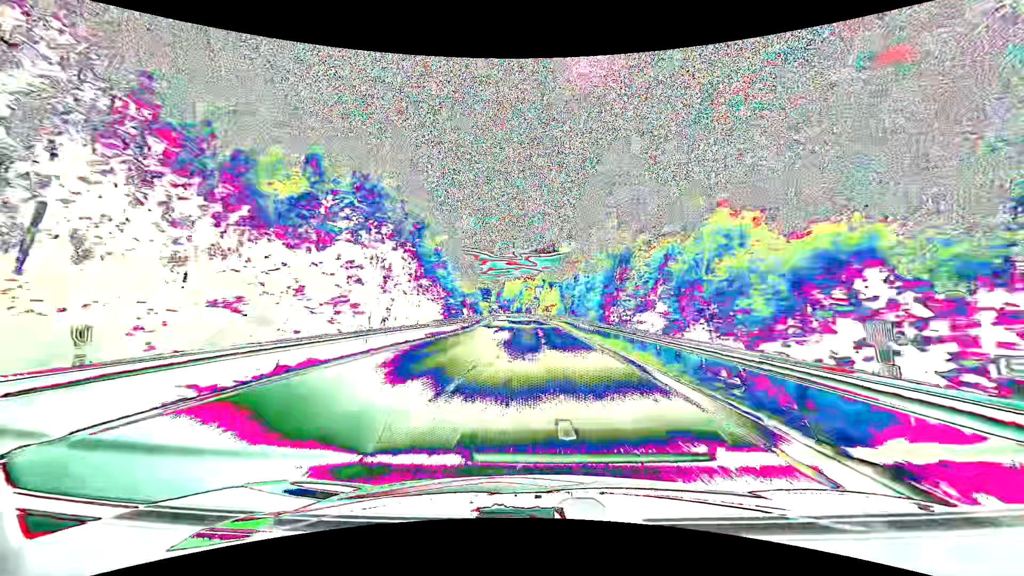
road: primary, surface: asphalt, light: Day
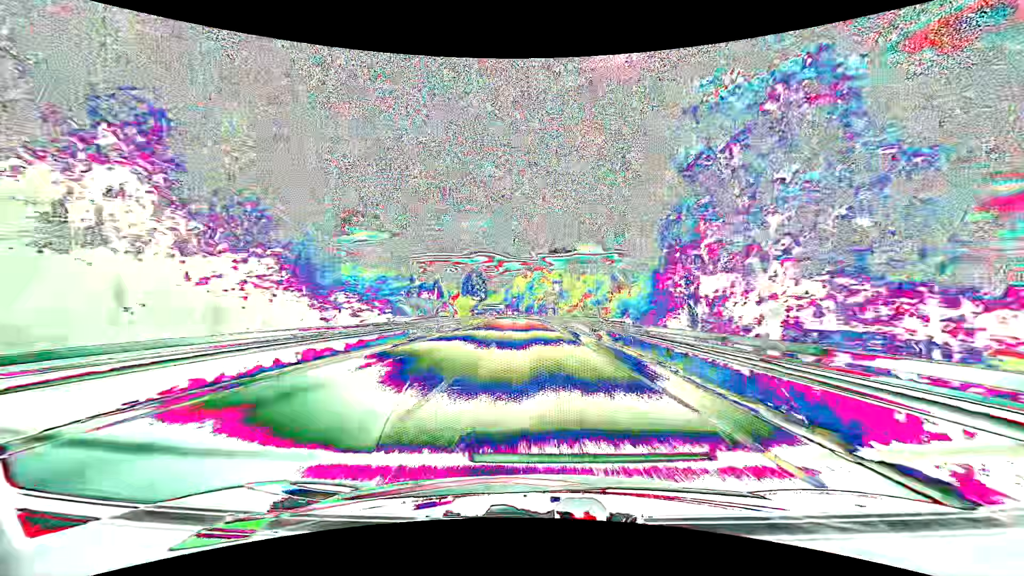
(-0.9, +62.0) m; -2°
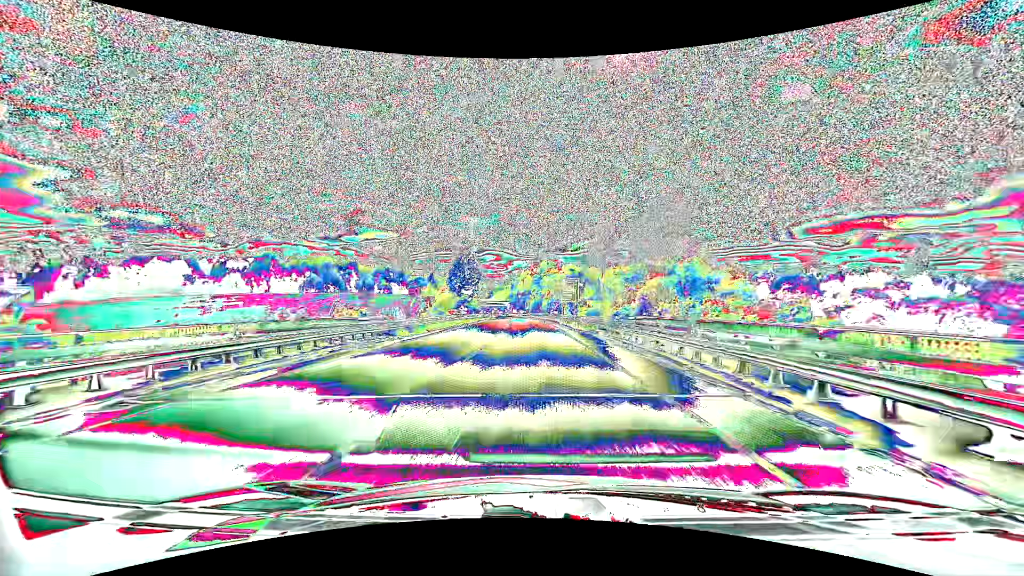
(-0.3, +28.7) m; -1°
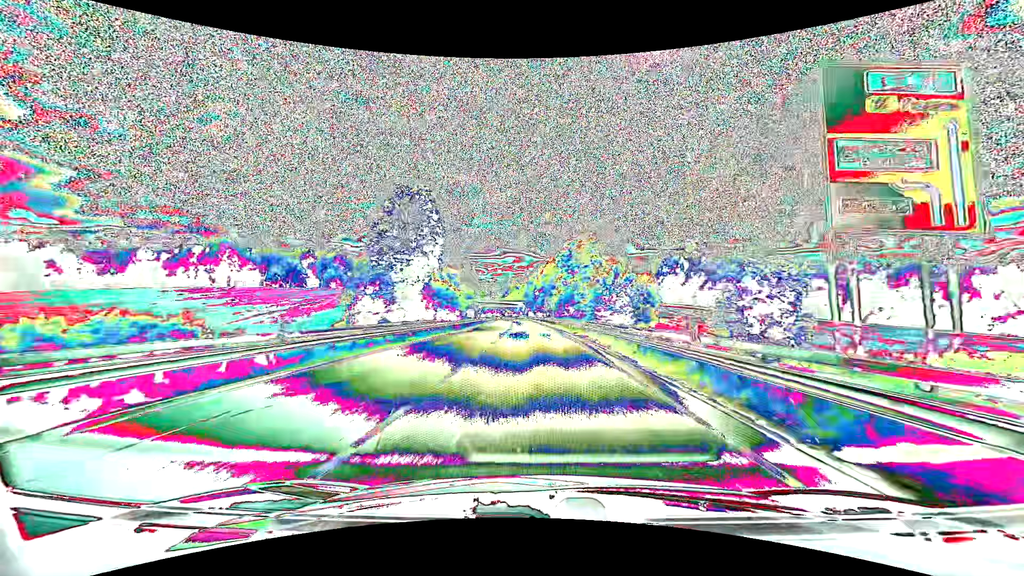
(-1.1, +53.0) m; -2°
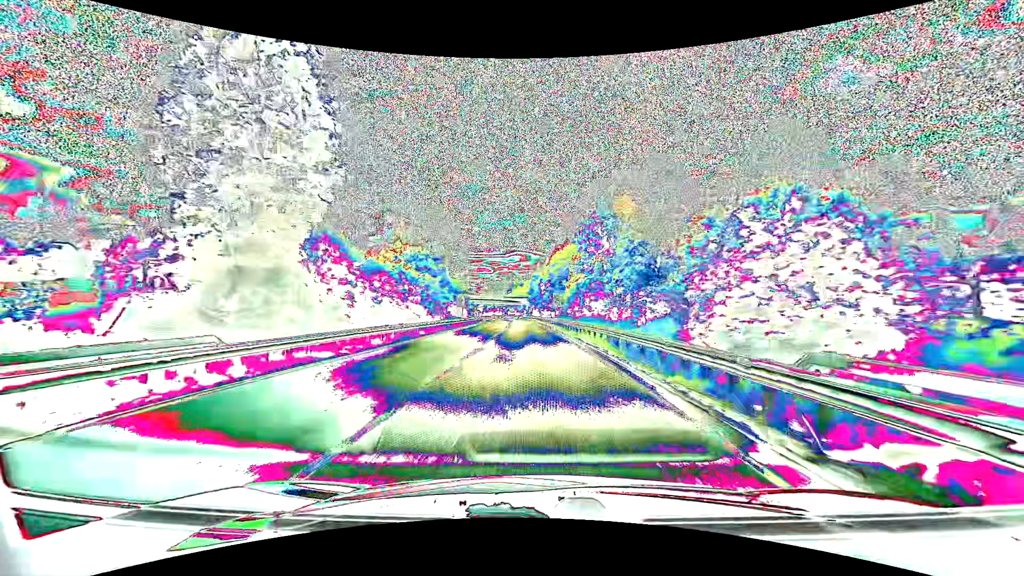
(-0.2, +24.5) m; -1°
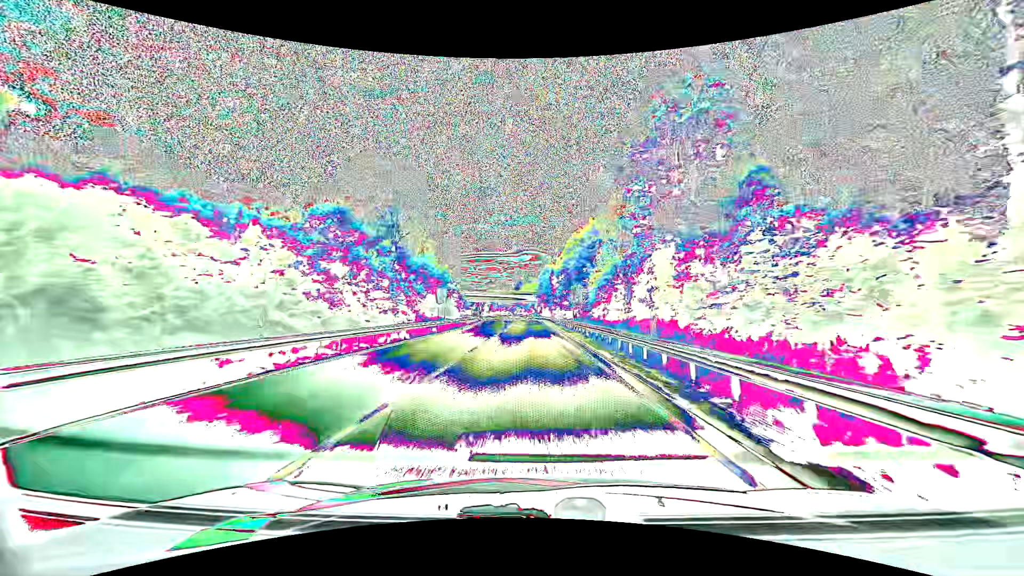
(-0.2, +23.3) m; -1°
